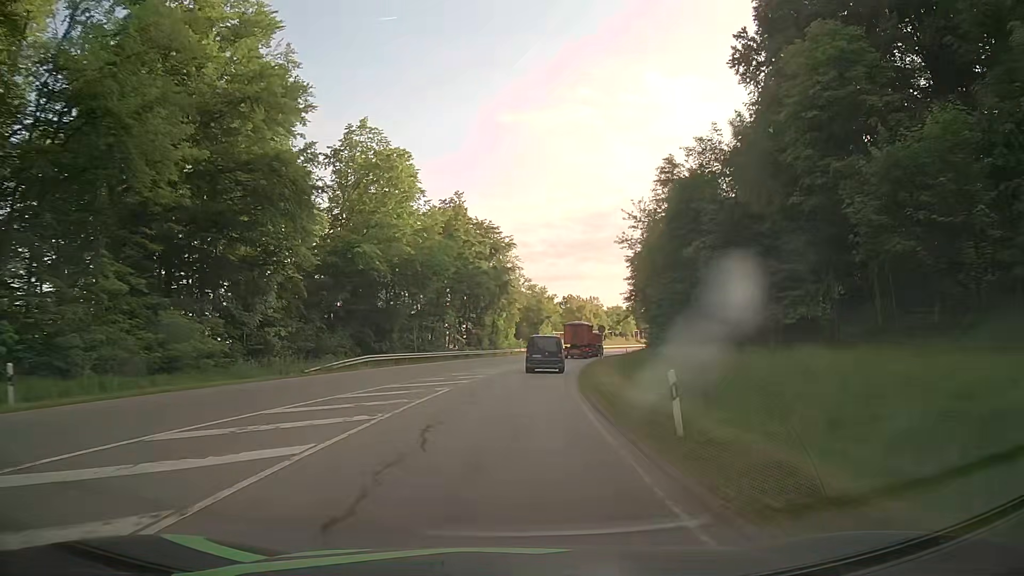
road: secondary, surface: asphalt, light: Day
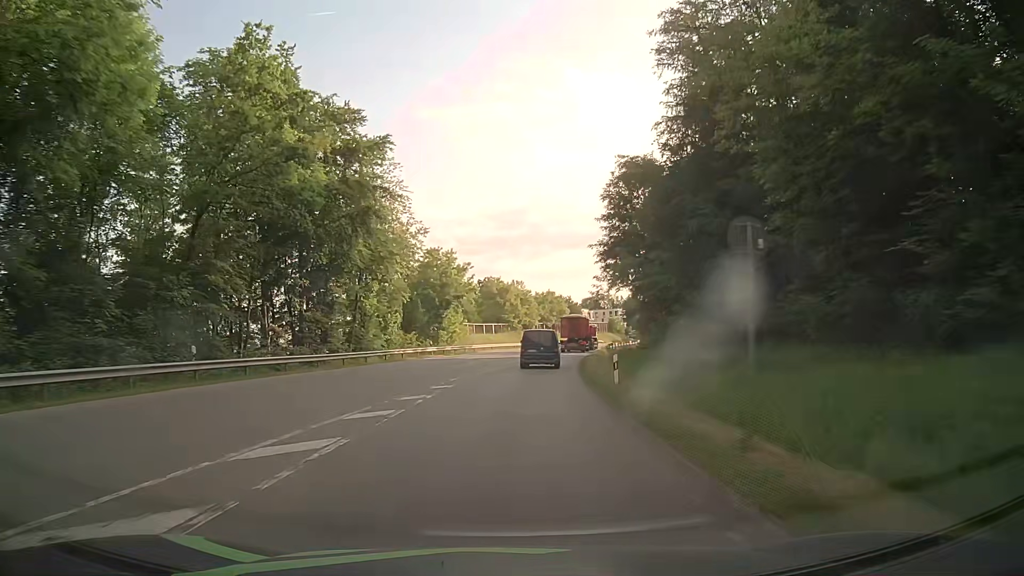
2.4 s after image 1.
(+2.8, +41.9) m; +7°
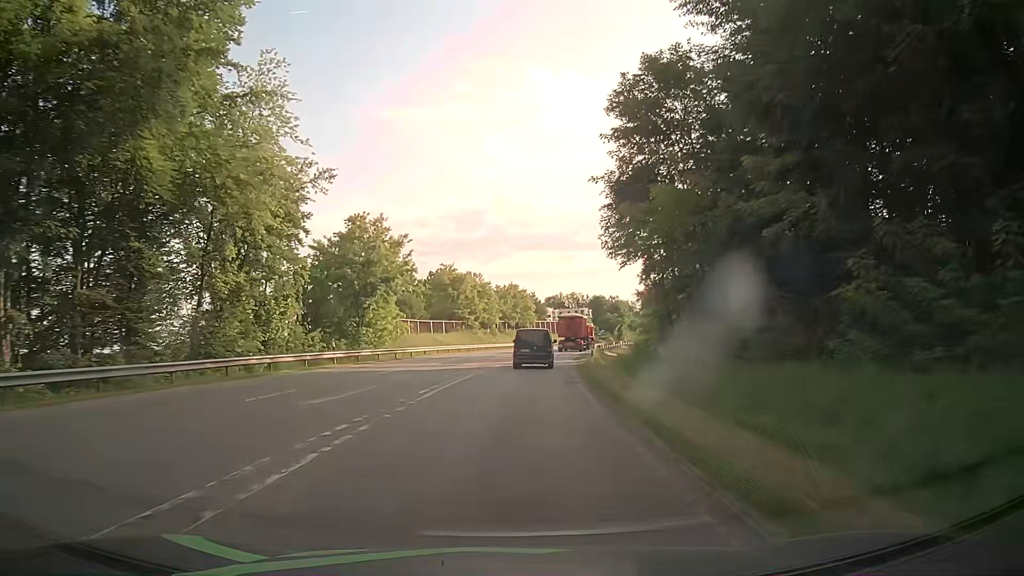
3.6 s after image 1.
(+0.8, +20.7) m; +4°
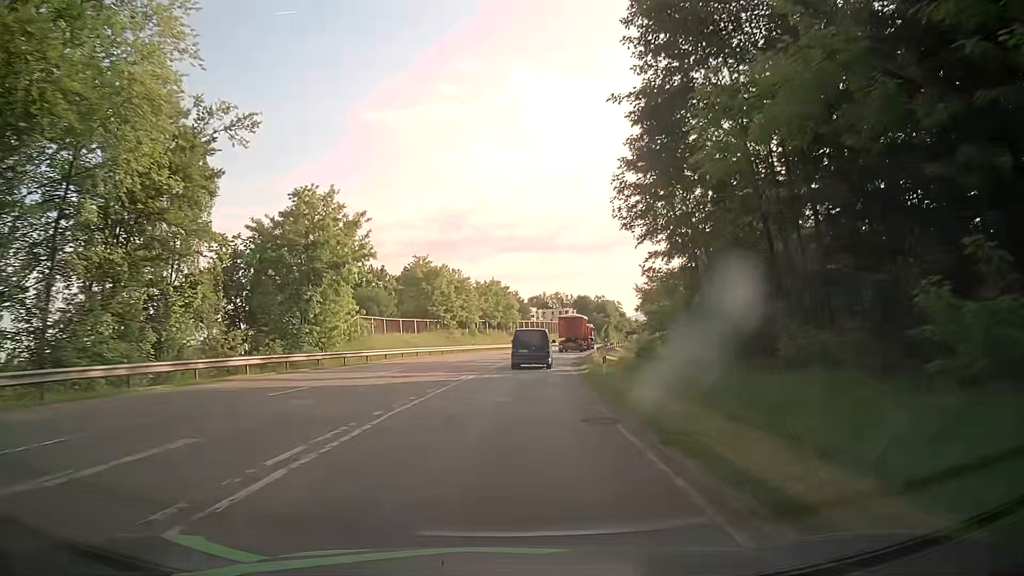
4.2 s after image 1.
(+0.2, +10.2) m; +2°
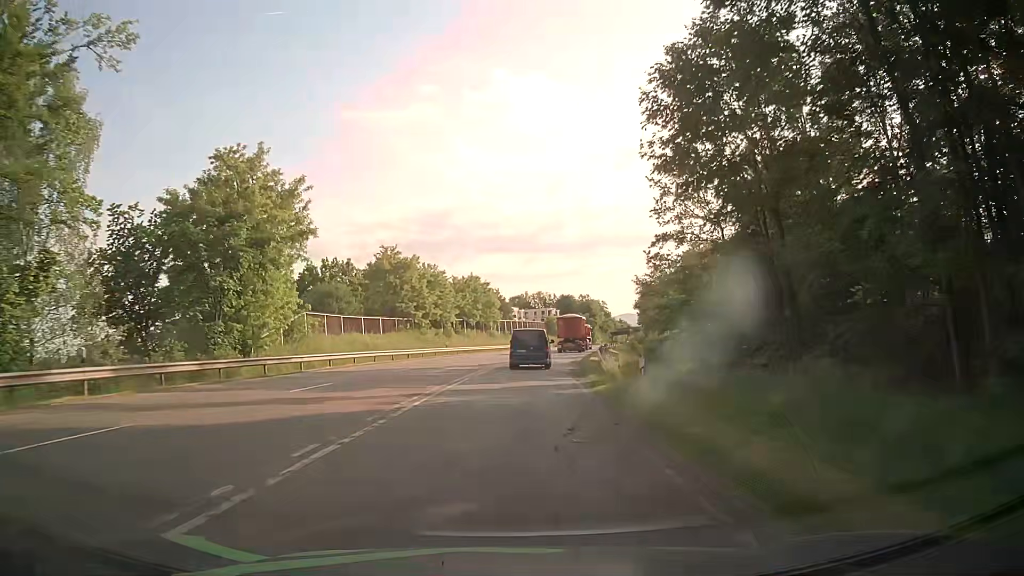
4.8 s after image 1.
(+0.2, +10.0) m; +2°
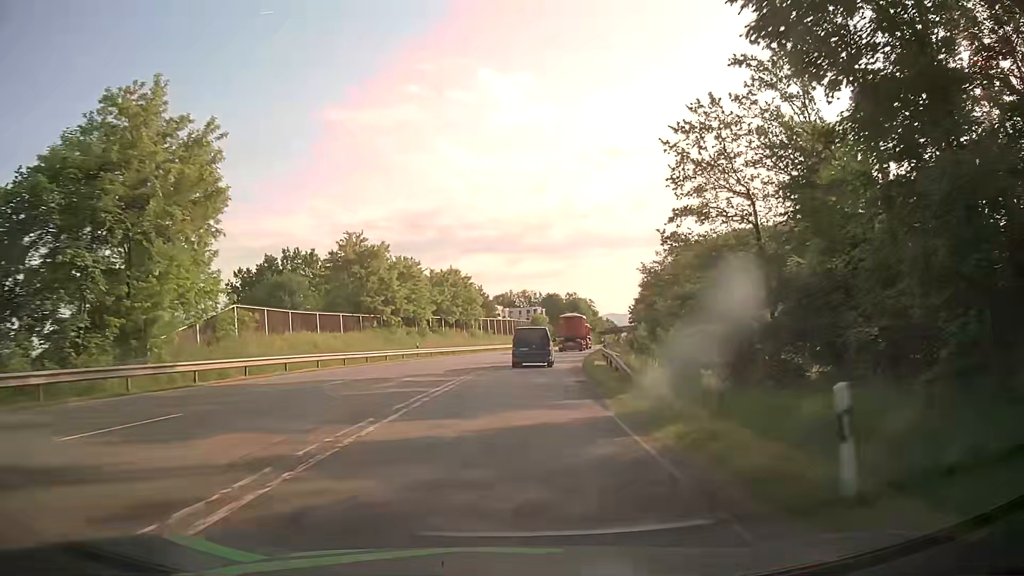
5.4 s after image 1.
(+0.1, +9.8) m; +1°
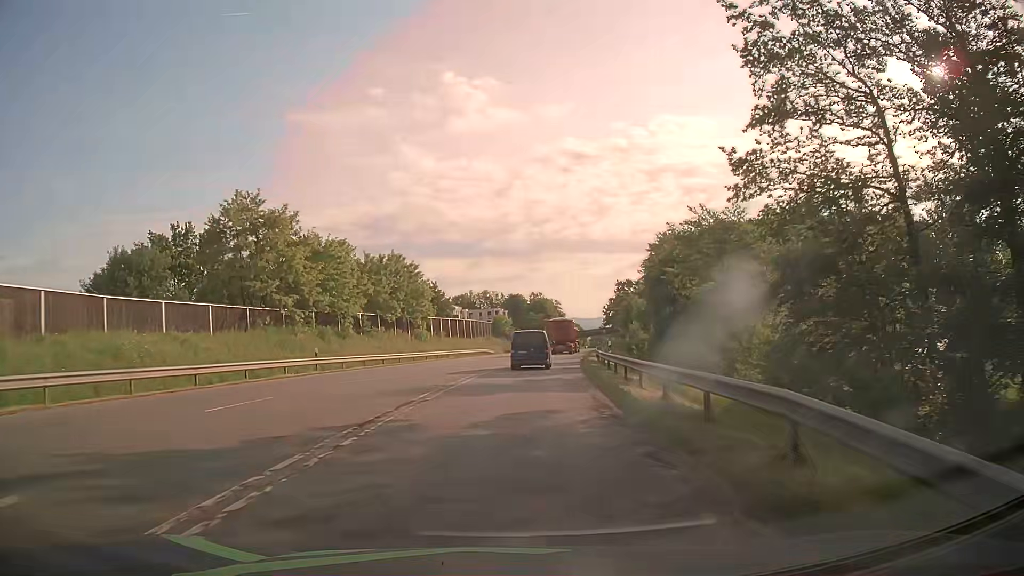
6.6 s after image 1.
(+0.5, +19.1) m; +3°
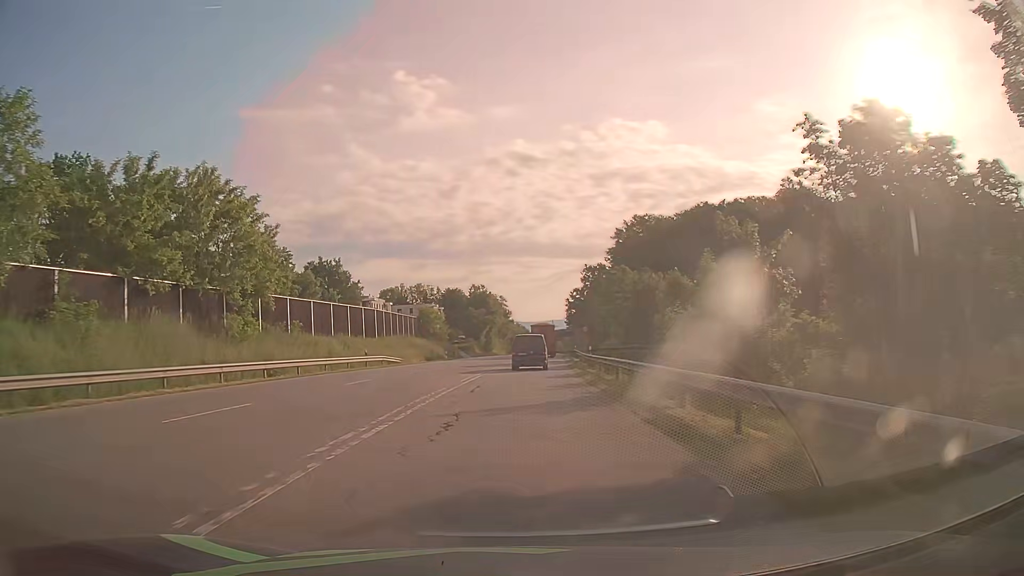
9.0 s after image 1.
(+1.7, +37.4) m; +5°
(0, +10) (0, +20) (+1, +30) (+1, +40) (+2, +50) (+3, +60) (+3, +70) (+4, +80) (+5, +90) (+5, +100) m
